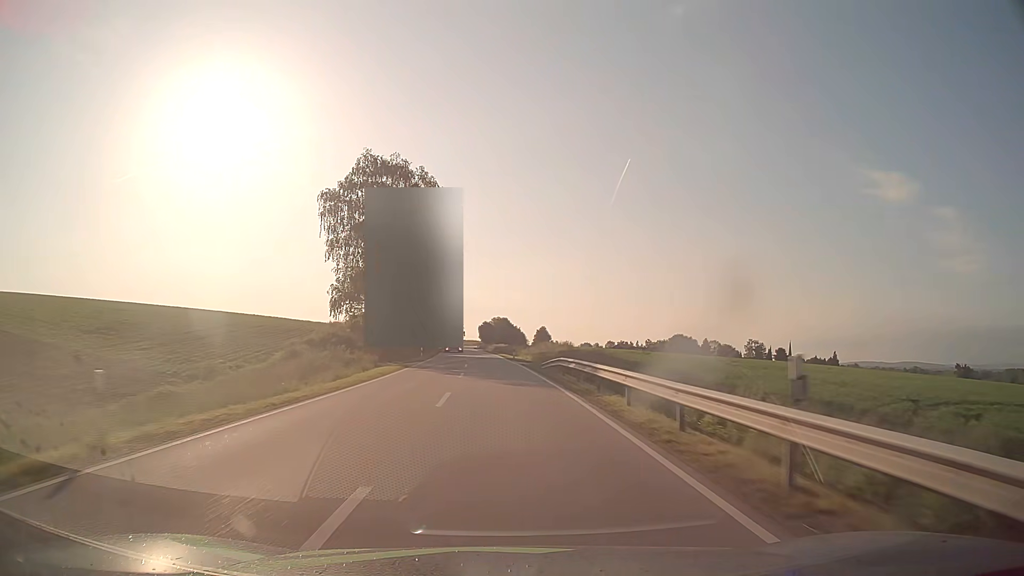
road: secondary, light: Day
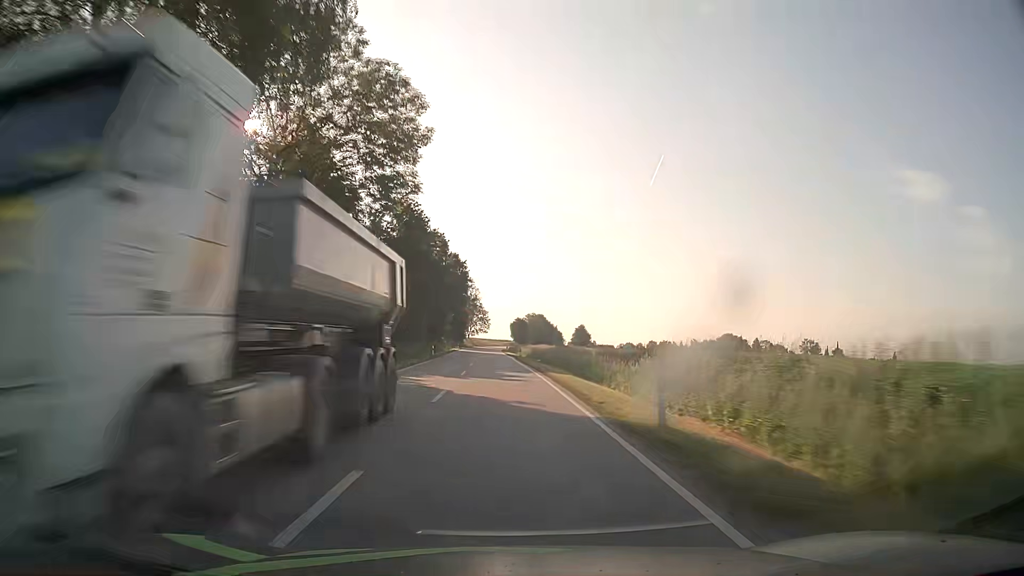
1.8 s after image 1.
(-1.4, +47.4) m; -3°
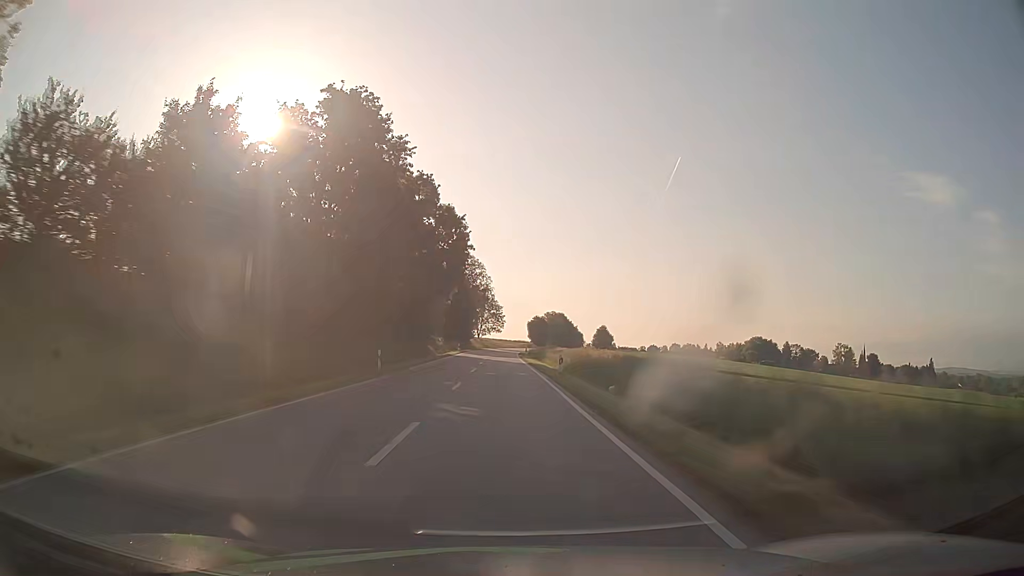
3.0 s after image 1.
(-0.5, +31.7) m; -1°
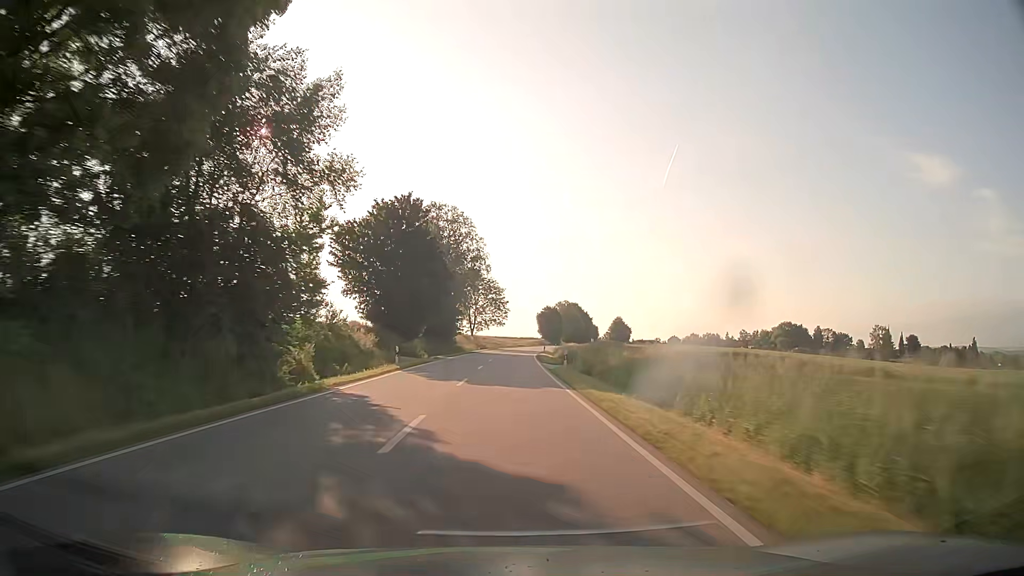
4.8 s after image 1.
(-0.2, +47.5) m; 0°
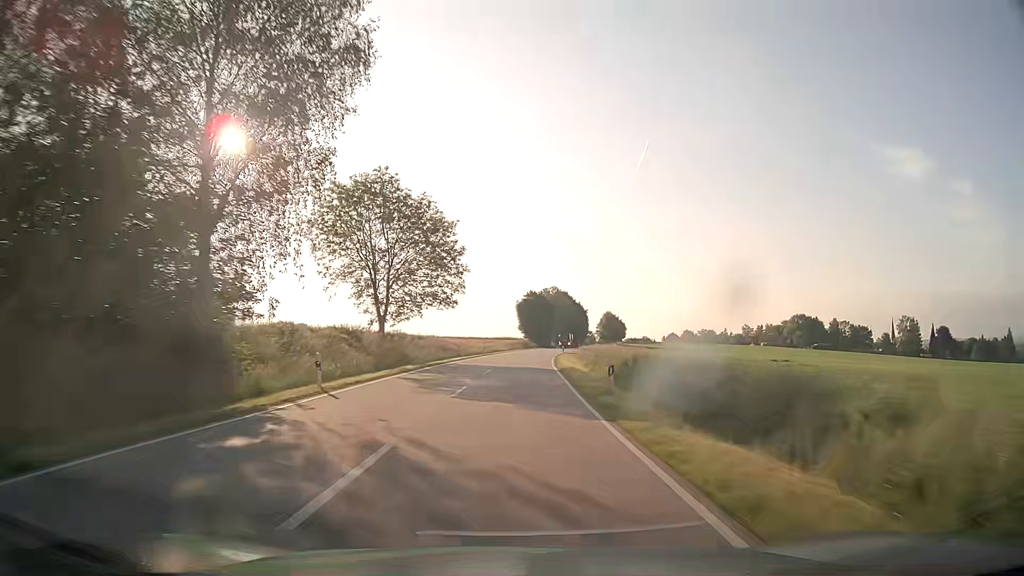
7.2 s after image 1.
(+0.8, +63.4) m; +2°
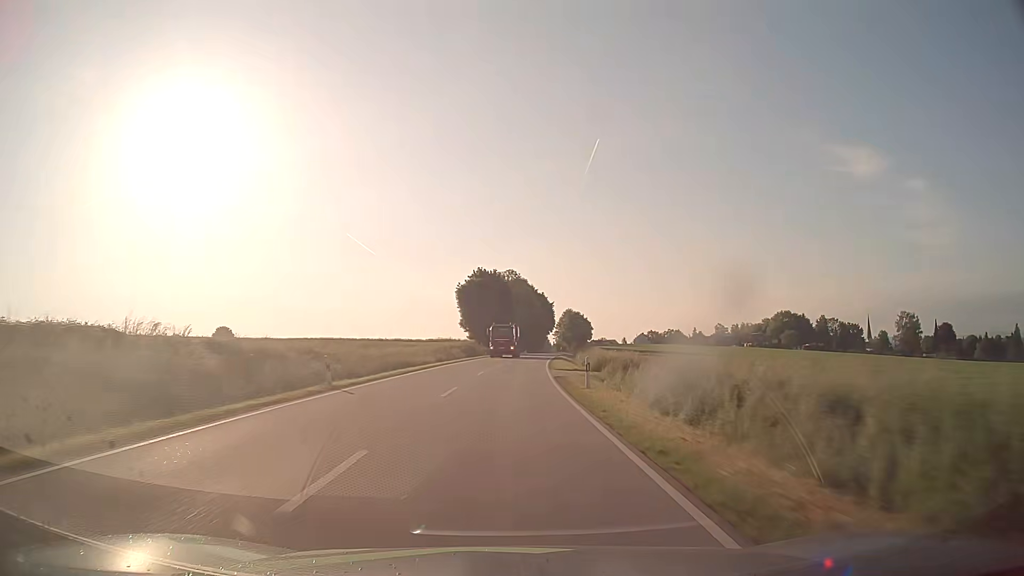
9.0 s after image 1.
(+1.5, +47.2) m; +4°
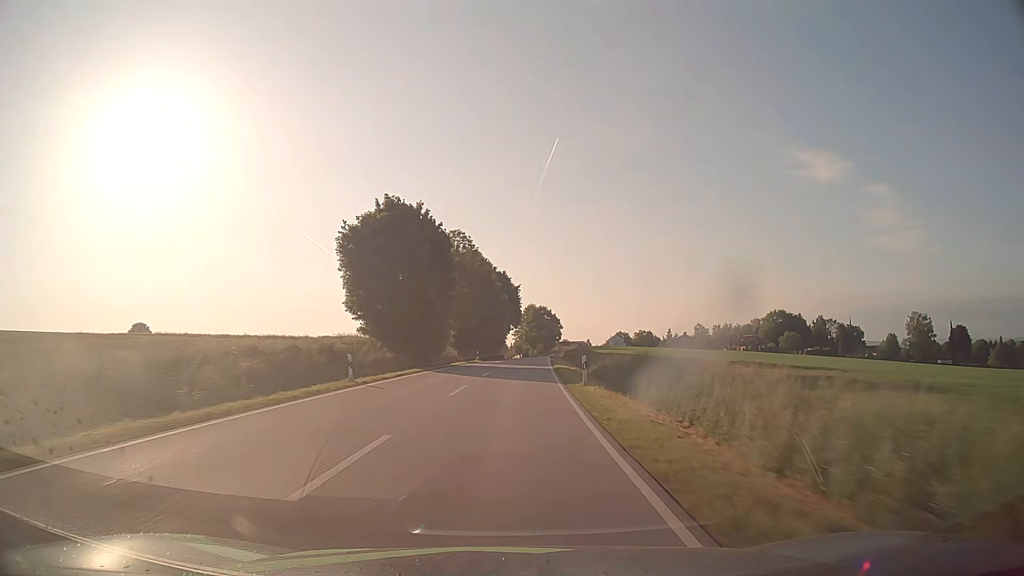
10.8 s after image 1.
(+1.5, +47.1) m; +4°
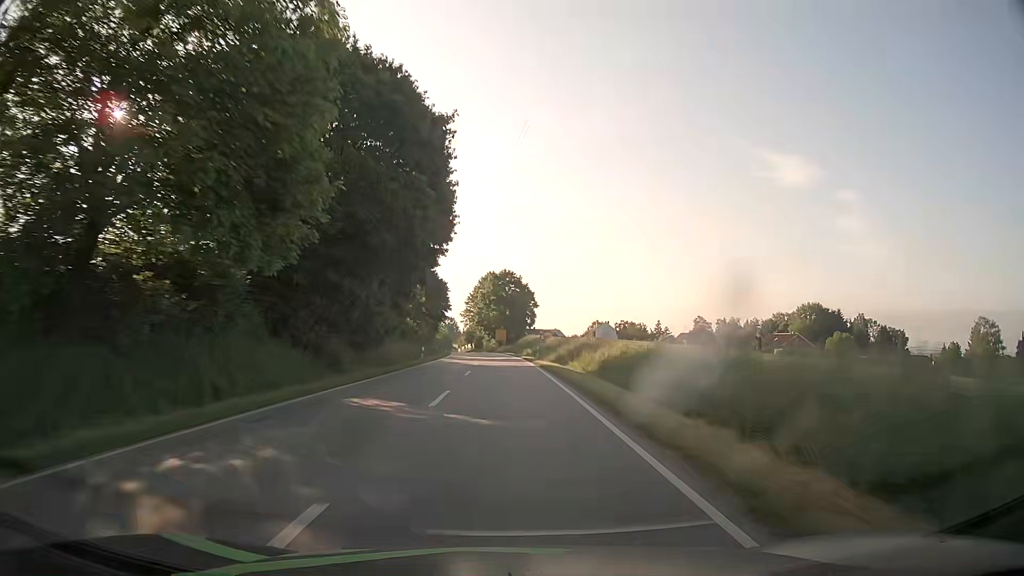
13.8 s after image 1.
(+3.0, +75.5) m; +4°
(0, +10) (0, +20) (0, +30) (0, +40) (-1, +50) (-1, +60) (-2, +70) (-2, +80) (-3, +90) (-4, +100) m
